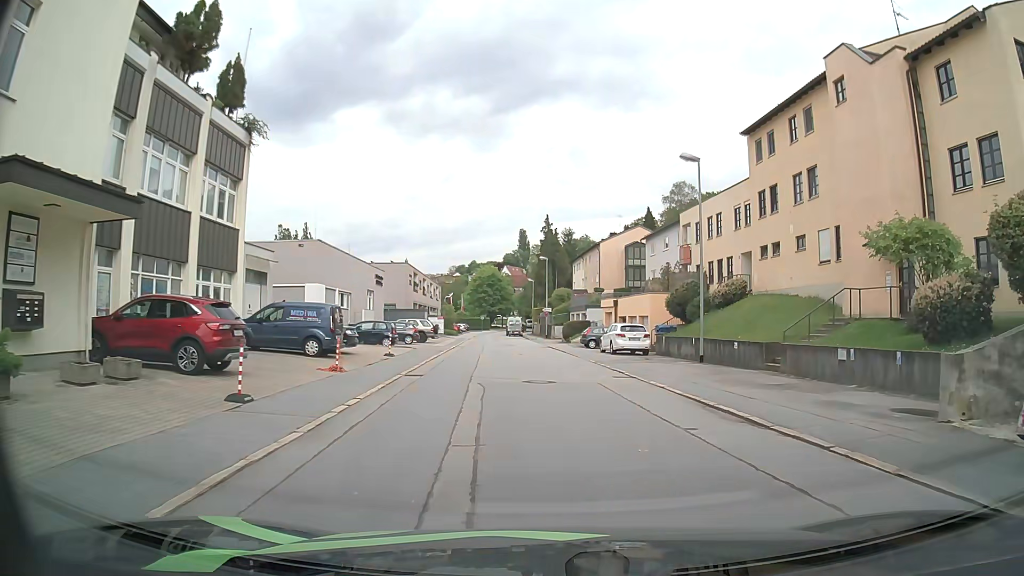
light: Day
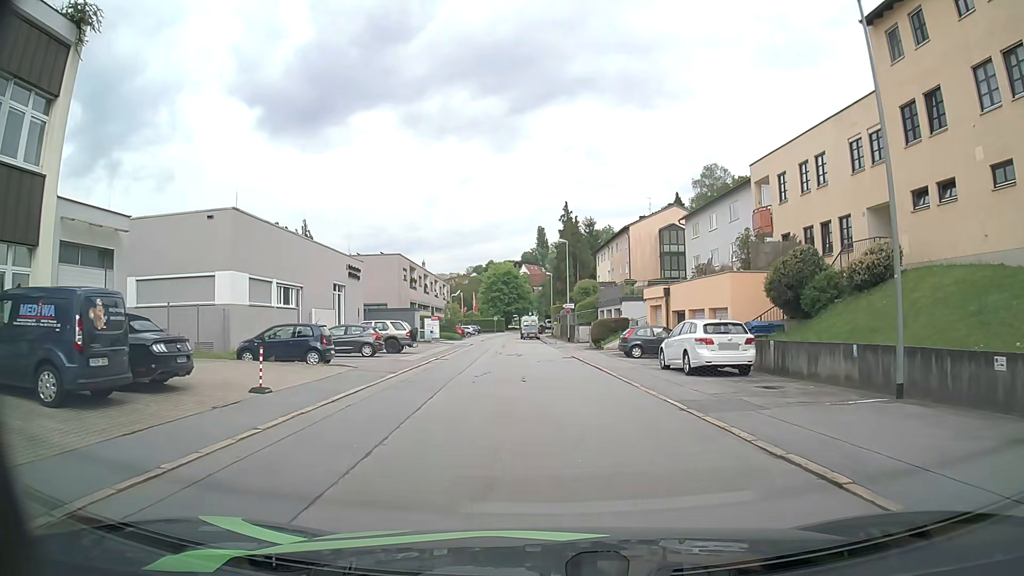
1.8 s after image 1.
(+0.1, +14.0) m; -1°
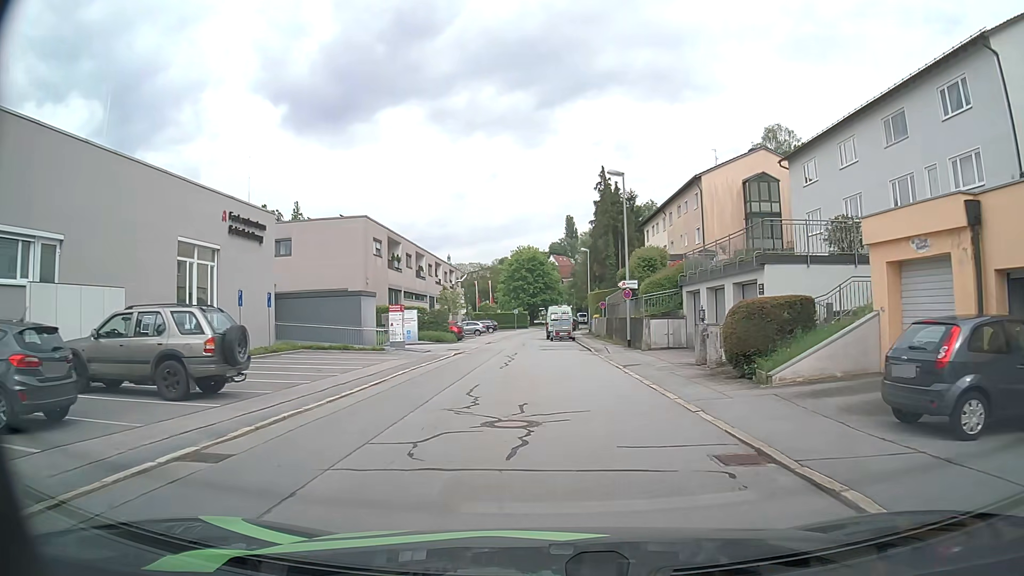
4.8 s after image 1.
(-0.8, +23.3) m; -3°
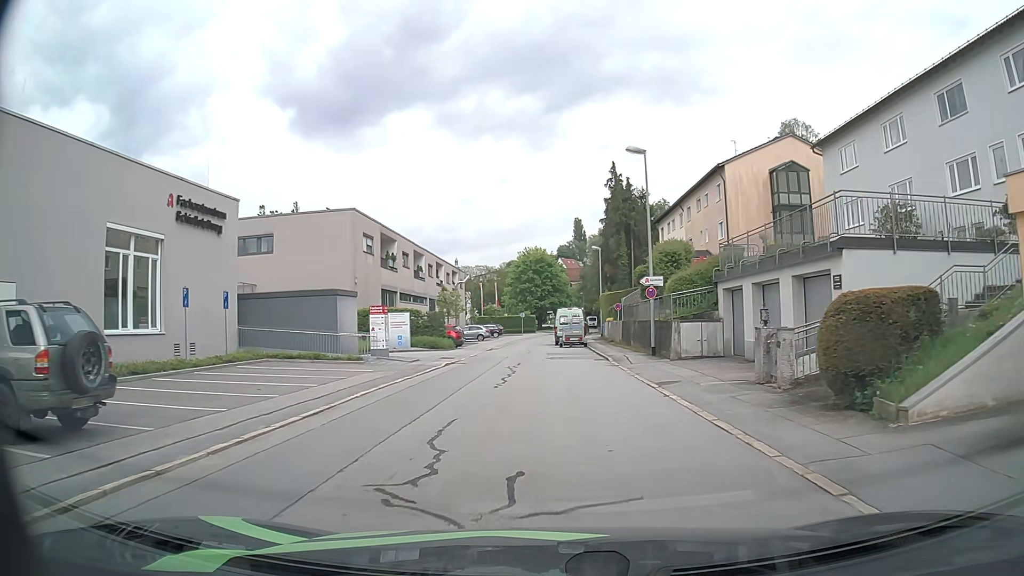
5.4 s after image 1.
(0.0, +4.9) m; -1°
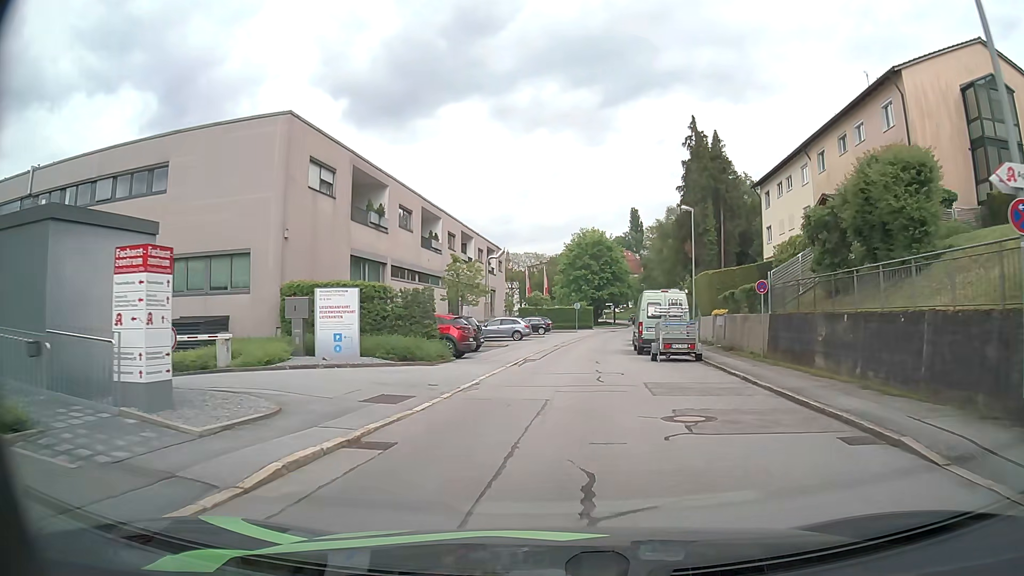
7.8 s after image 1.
(-0.8, +19.3) m; -4°
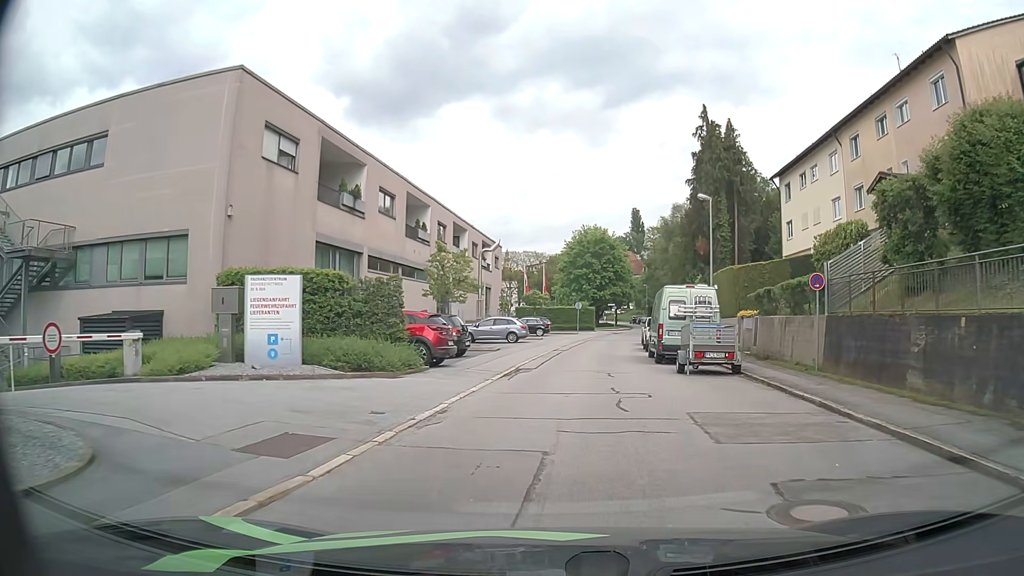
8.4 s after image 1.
(0.0, +4.7) m; 0°
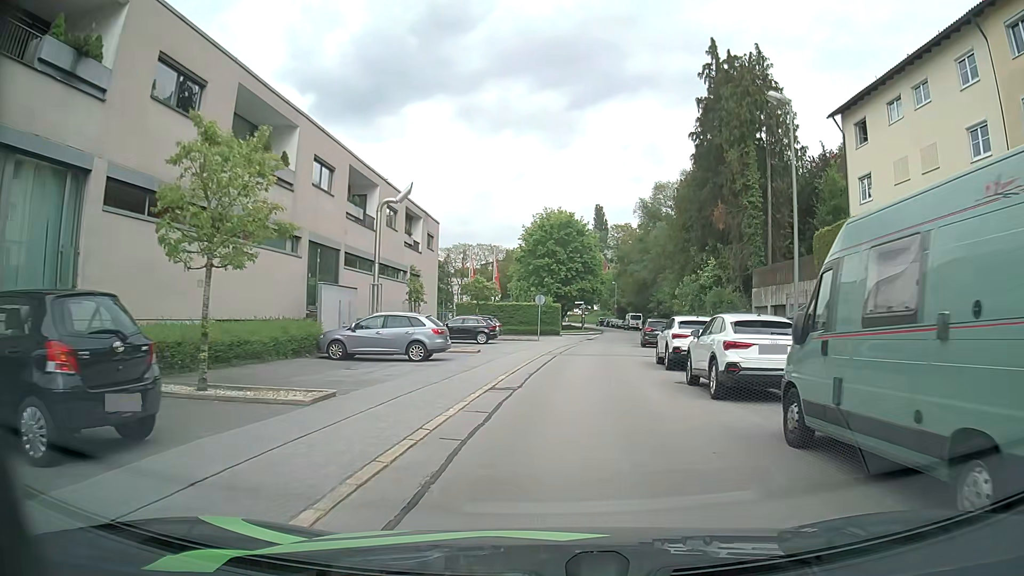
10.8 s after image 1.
(+0.5, +18.0) m; +3°
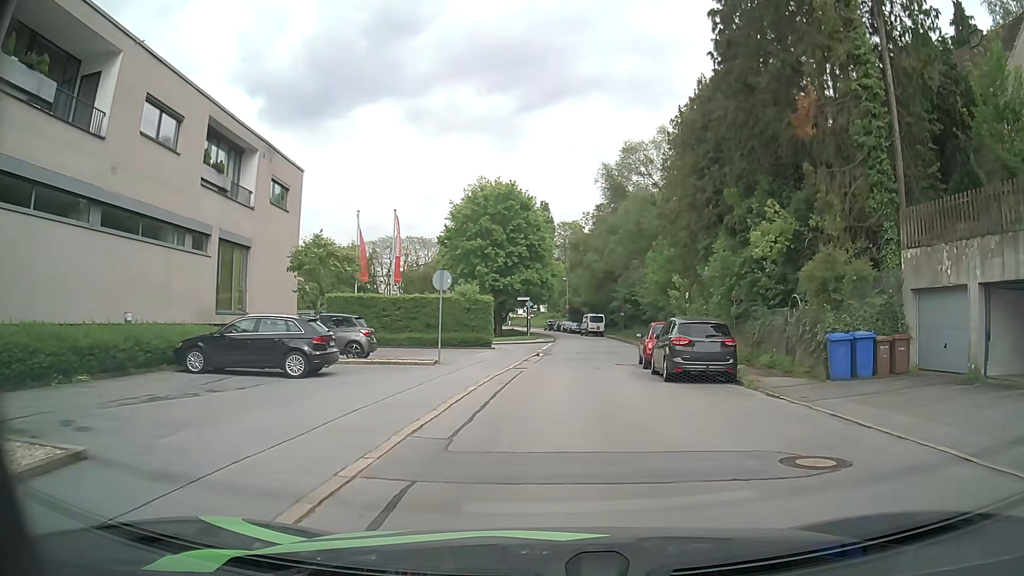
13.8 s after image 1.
(+0.9, +20.9) m; +4°
